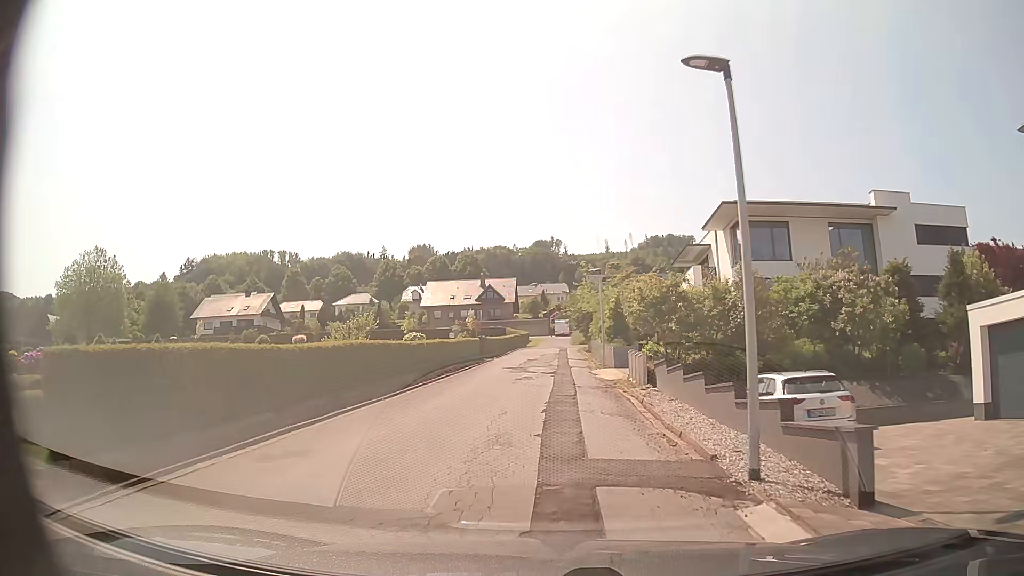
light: Day
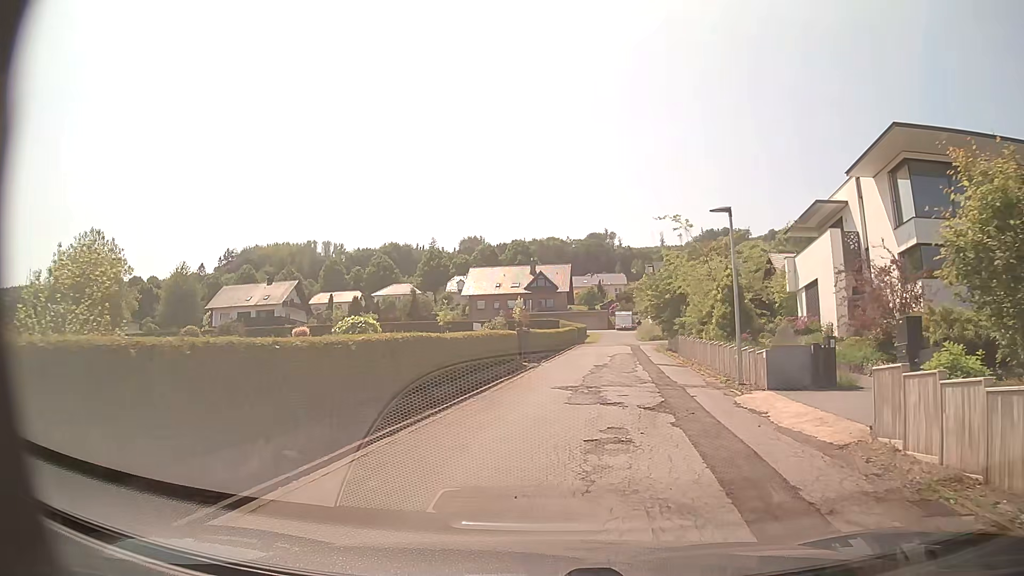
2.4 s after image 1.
(-0.5, +14.3) m; -4°
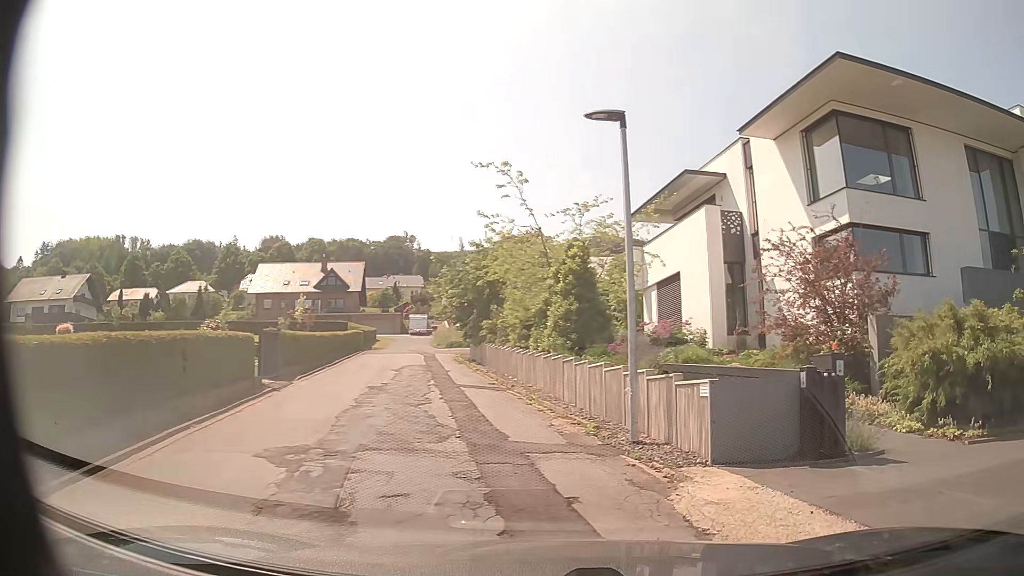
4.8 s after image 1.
(+0.5, +8.2) m; +16°
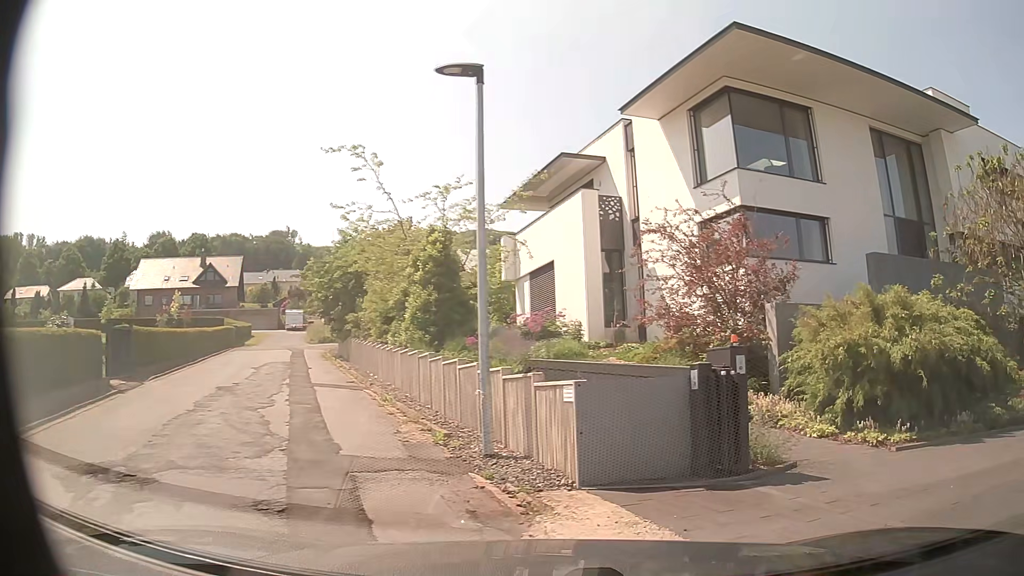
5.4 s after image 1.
(+0.1, +1.5) m; +12°
